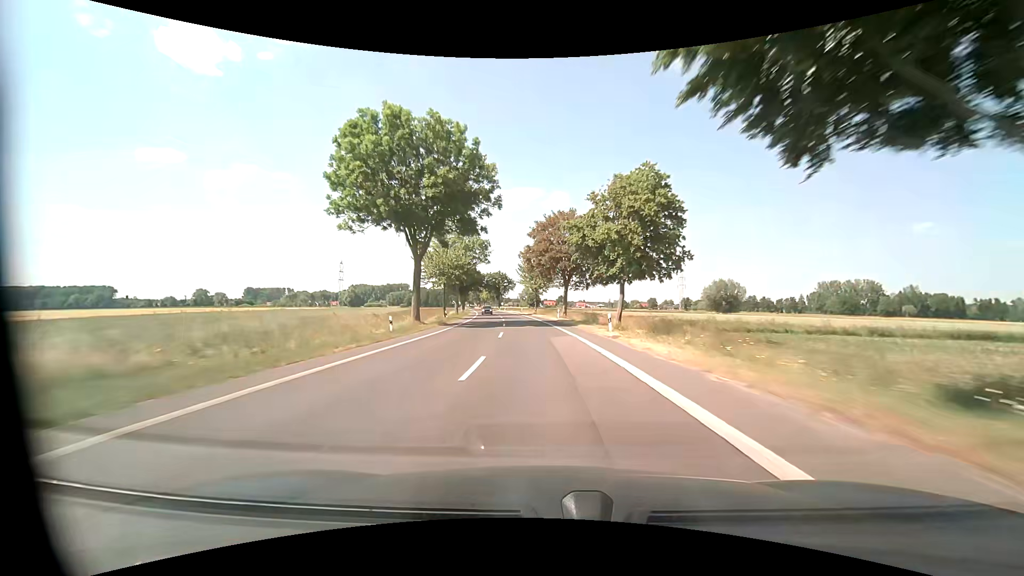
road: tertiary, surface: asphalt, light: Day
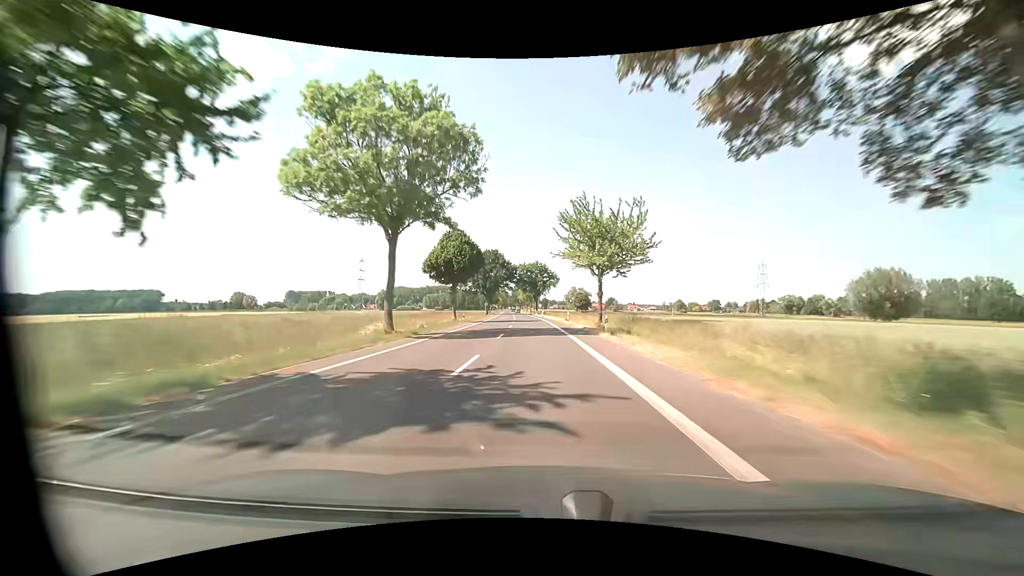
(-2.4, +49.0) m; -5°
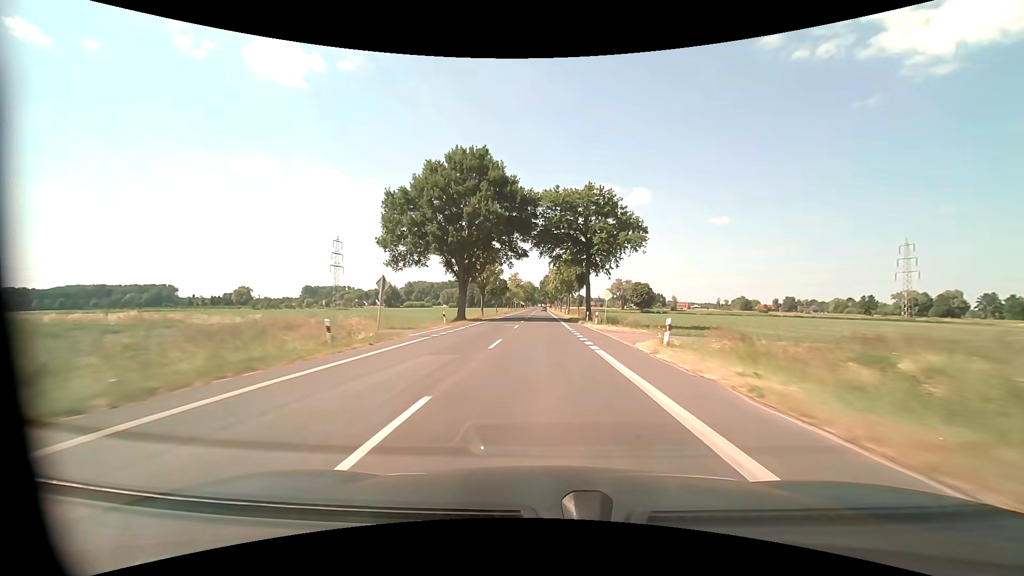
(-3.6, +82.4) m; -4°
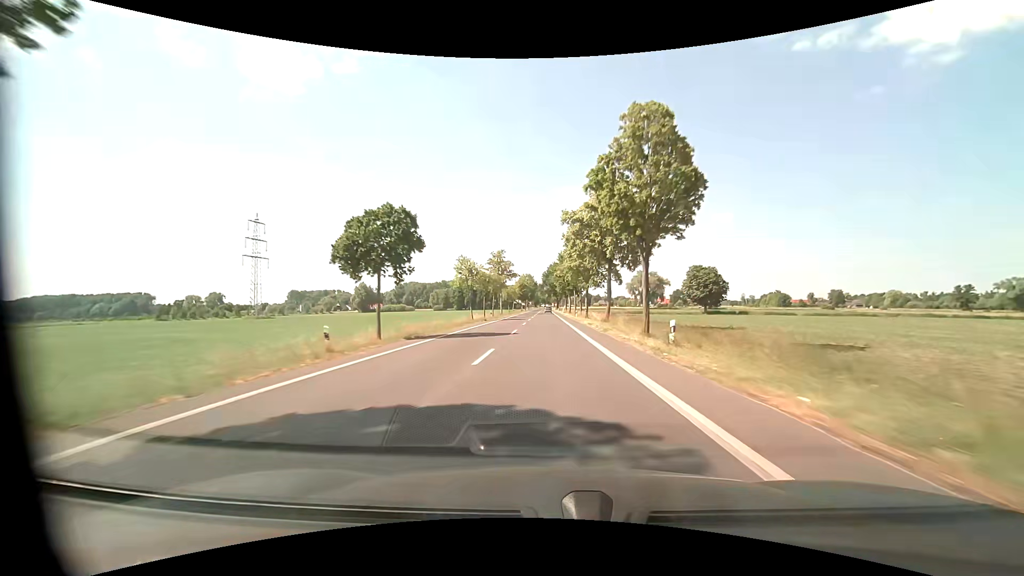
(-0.5, +66.4) m; -1°
(0, +10) (0, +20) (0, +30) (0, +40) (0, +50) (0, +60) (0, +70) (0, +80) (0, +90) (0, +100) m
